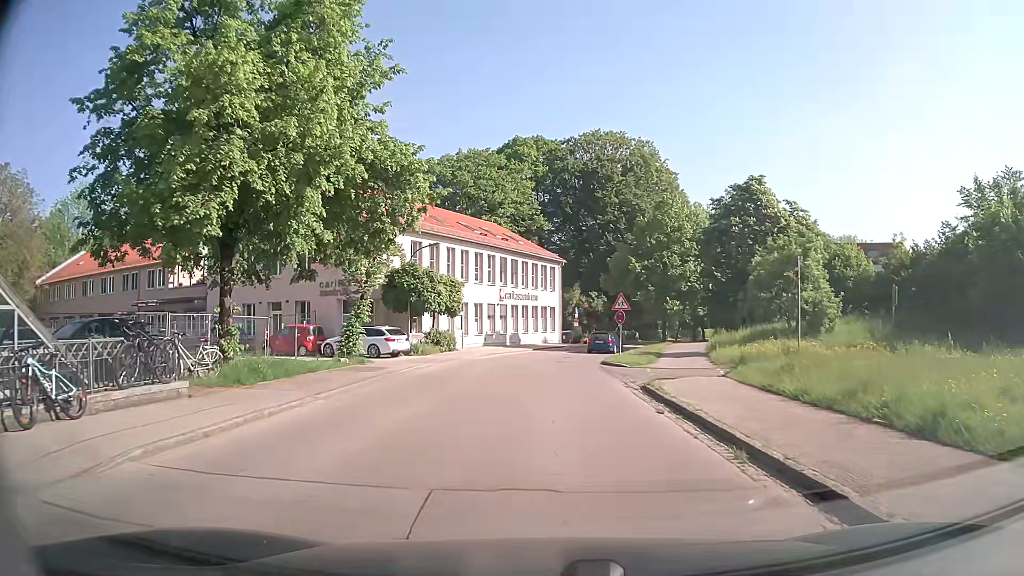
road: residential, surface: asphalt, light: Day
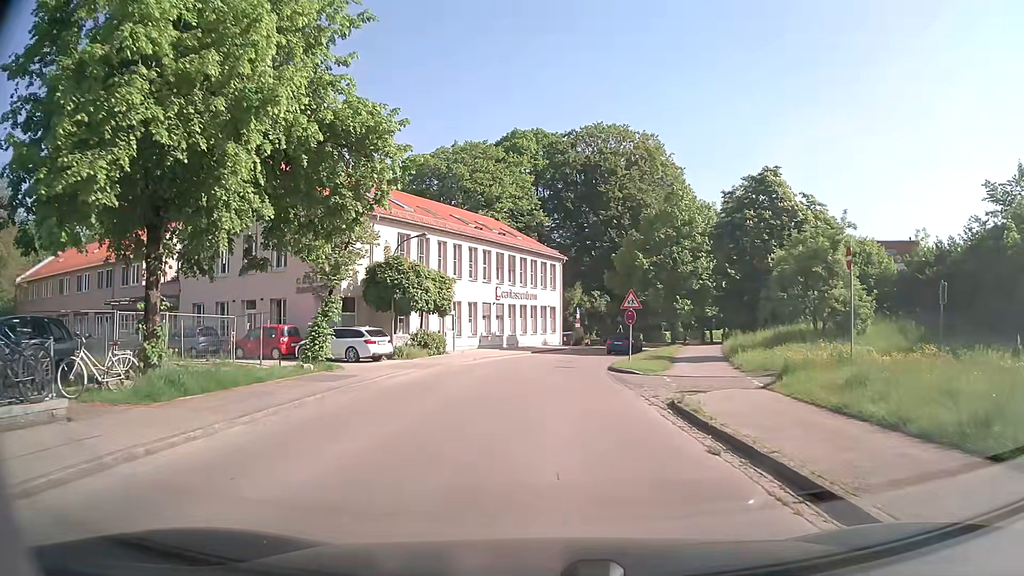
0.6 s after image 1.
(-0.1, +3.5) m; -1°
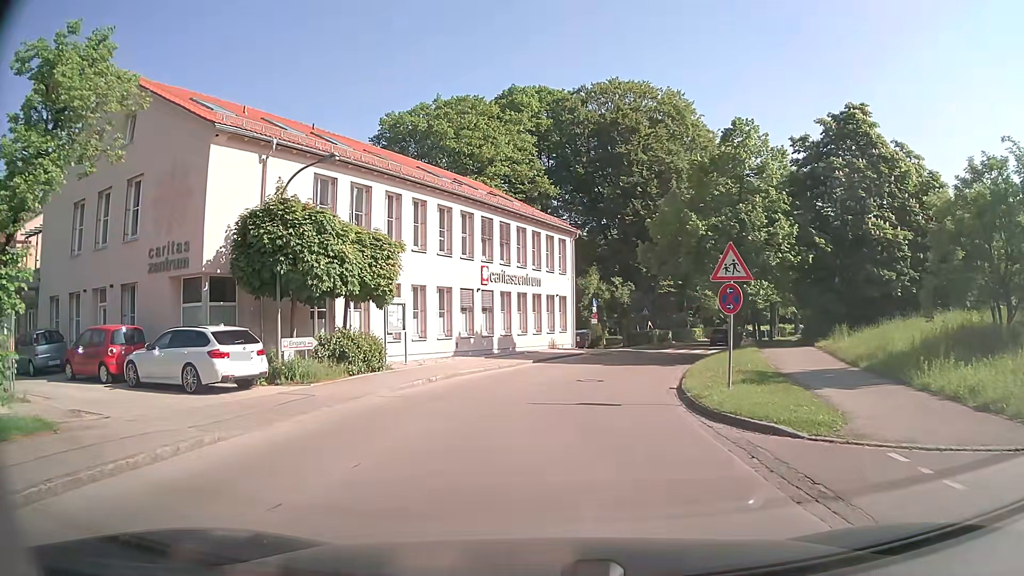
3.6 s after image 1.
(0.0, +13.5) m; +1°
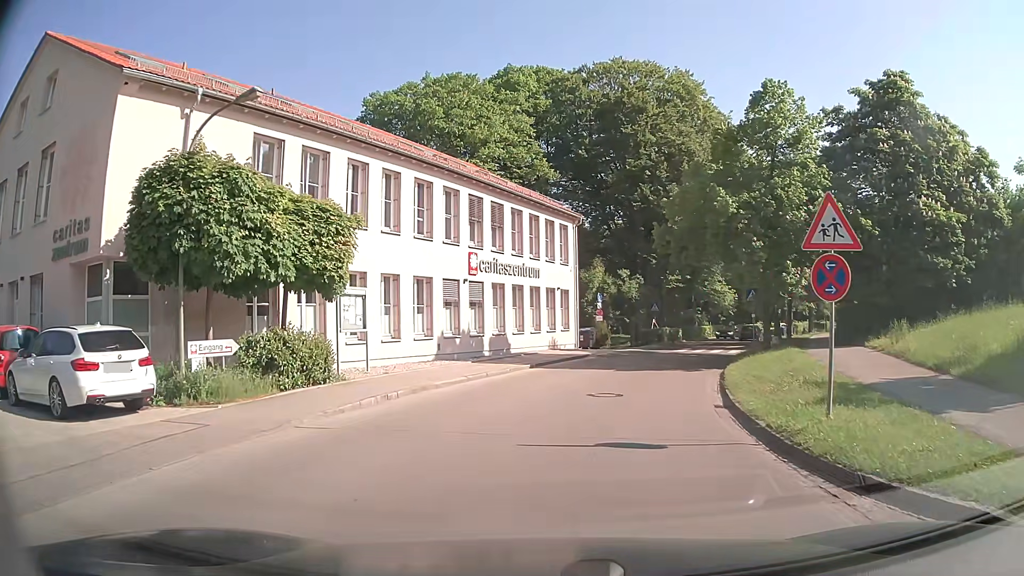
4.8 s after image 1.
(-0.1, +4.8) m; 0°
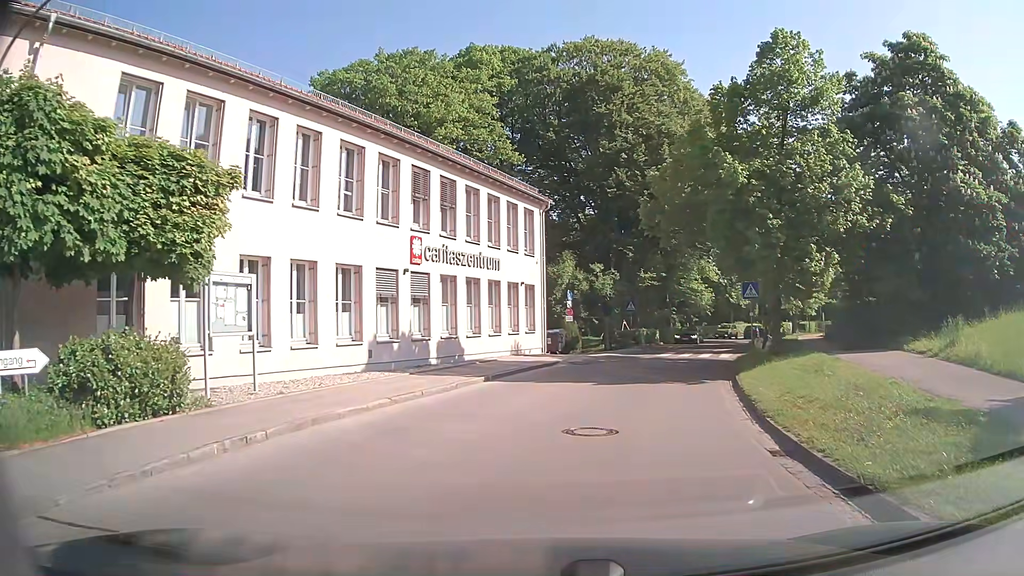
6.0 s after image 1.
(0.0, +5.1) m; +3°
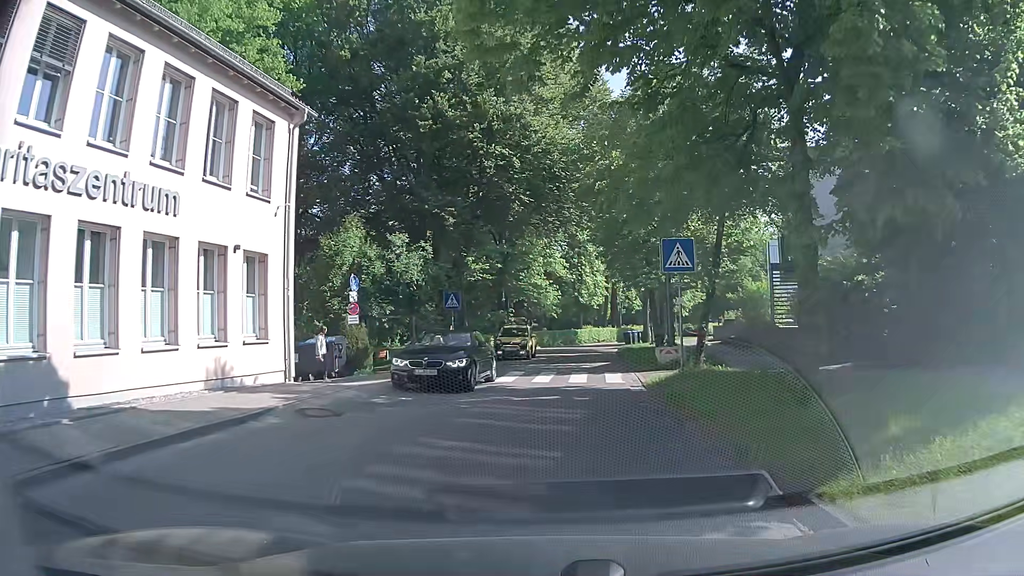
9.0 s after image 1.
(+1.7, +14.2) m; +14°
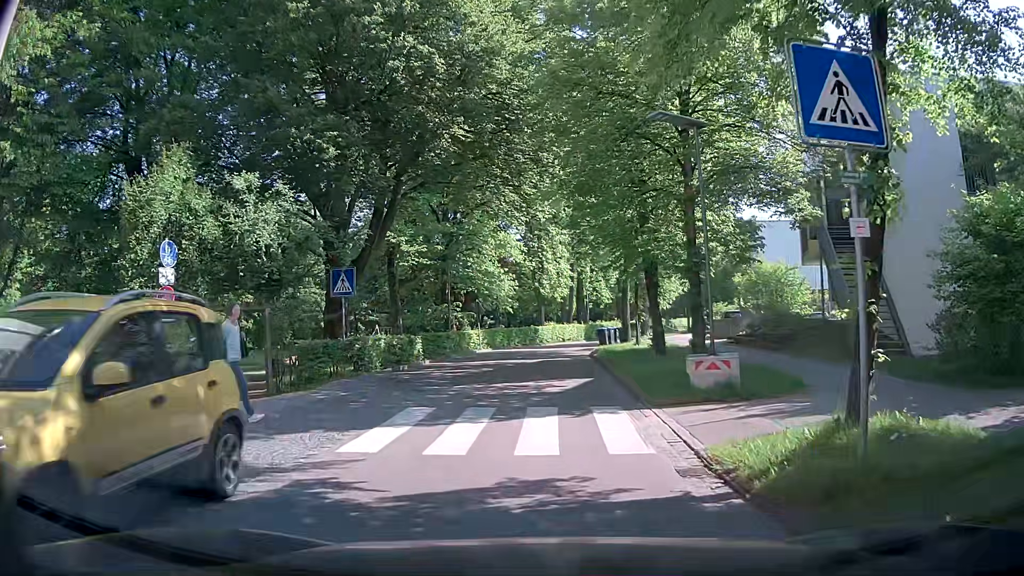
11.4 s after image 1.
(+0.4, +10.3) m; +2°
